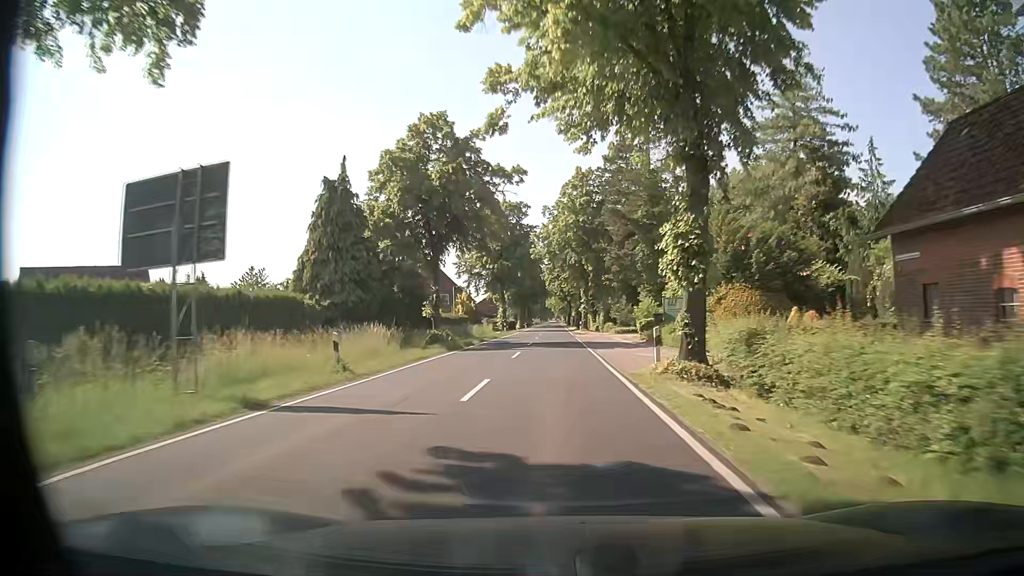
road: secondary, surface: asphalt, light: Day
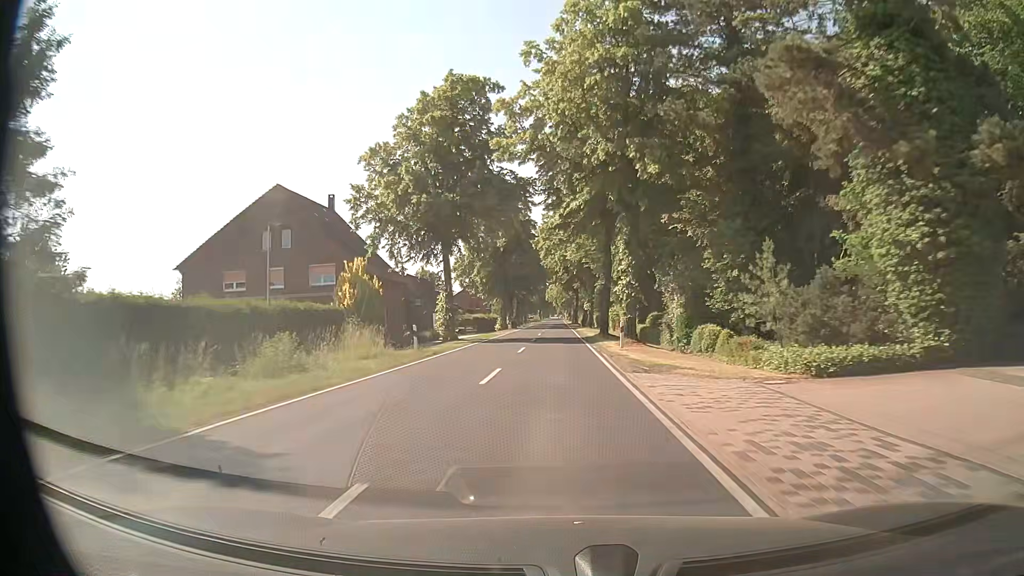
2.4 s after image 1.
(-0.6, +46.1) m; -1°
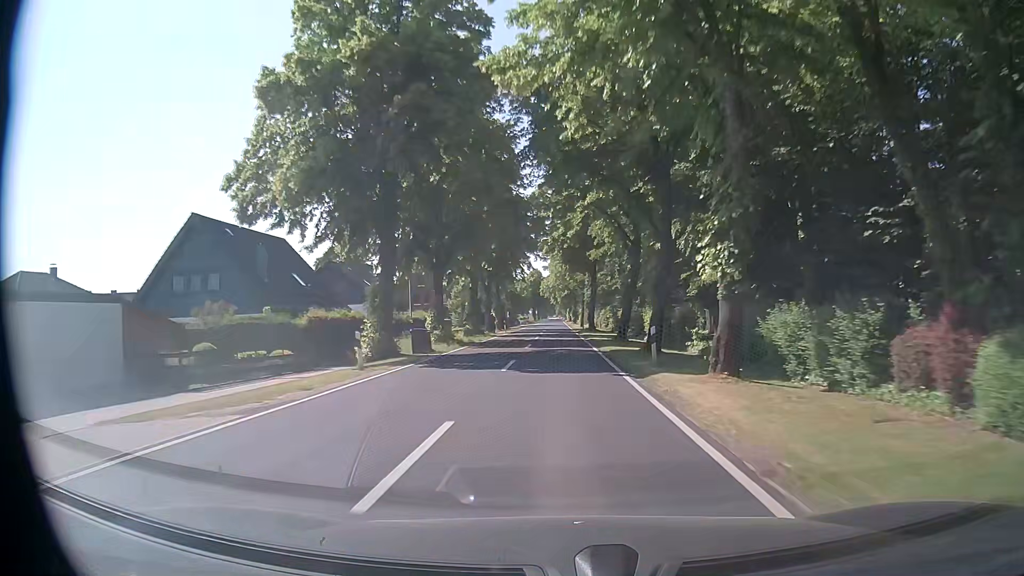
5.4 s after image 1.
(-0.5, +57.5) m; 0°
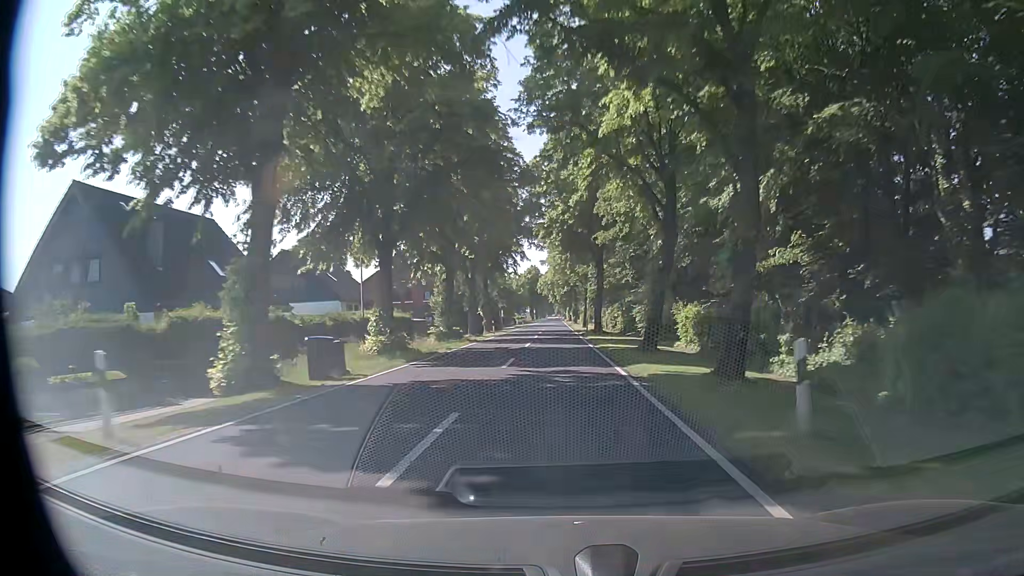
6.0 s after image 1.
(0.0, +11.5) m; 0°
(0, +10) (0, +20) (0, +30) (0, +40) (0, +50) (0, +60) (0, +70) (0, +80) (0, +90) (0, +100) m
